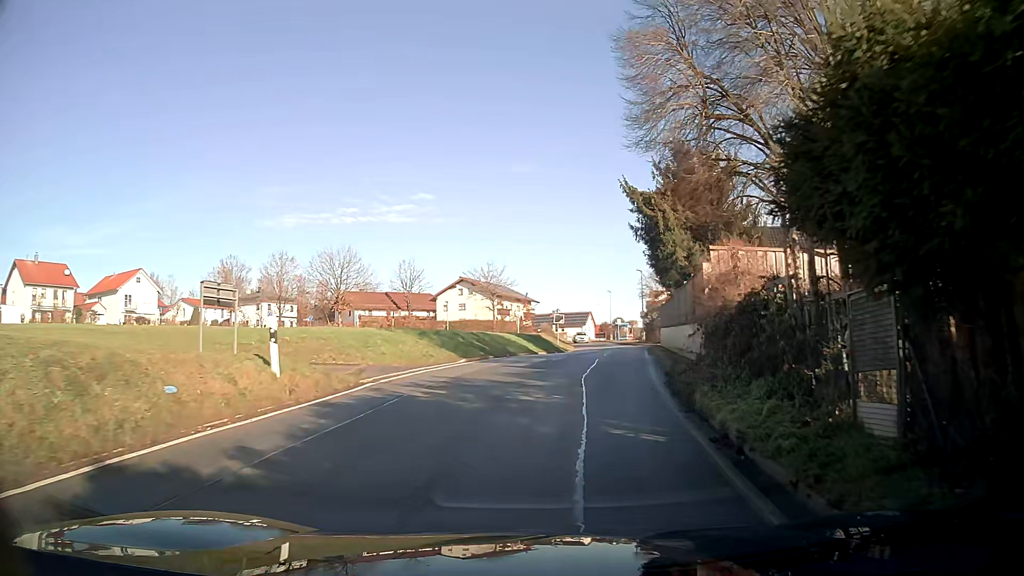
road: tertiary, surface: asphalt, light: Day
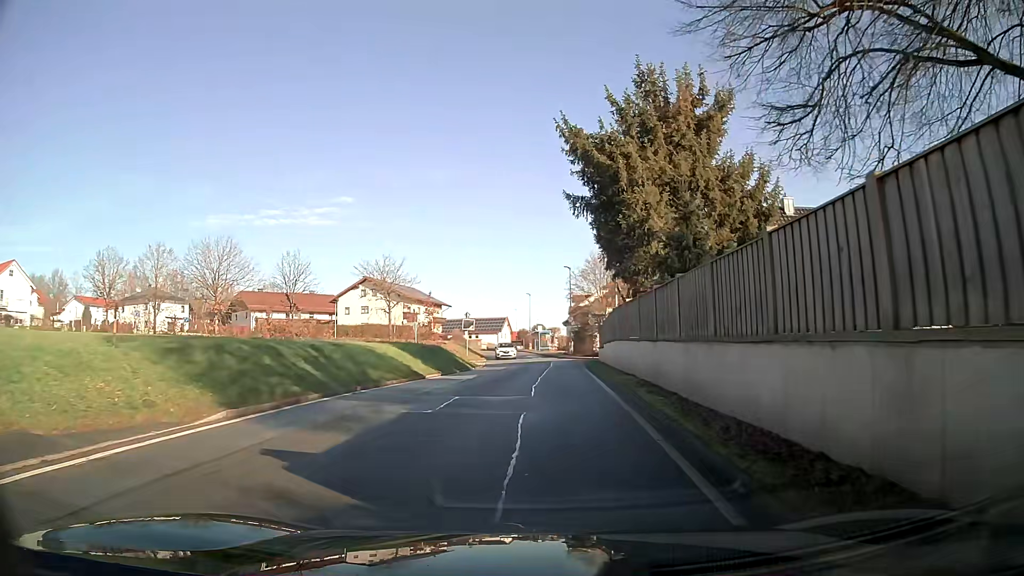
(+0.8, +13.0) m; +6°
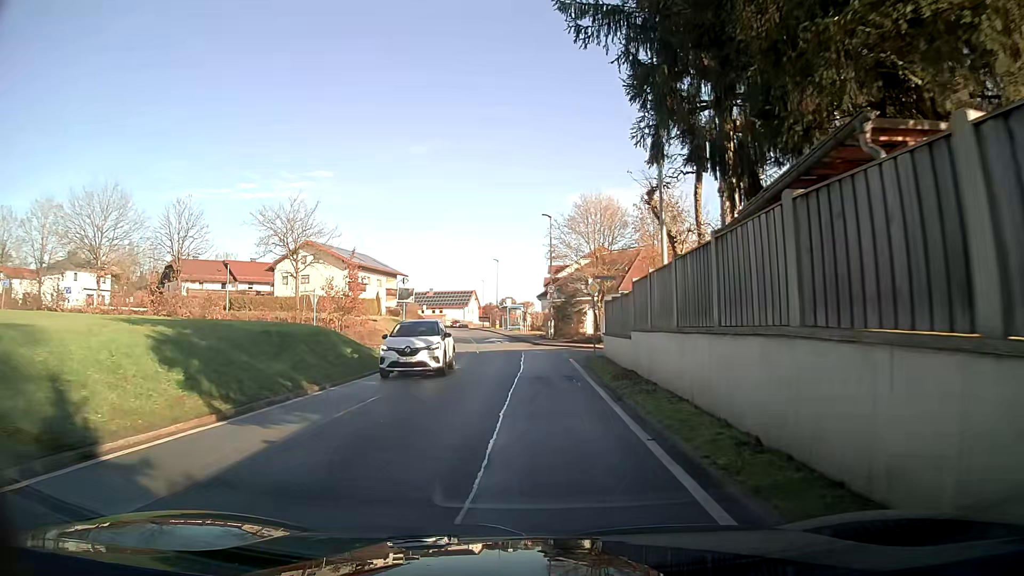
(+0.3, +17.9) m; +2°
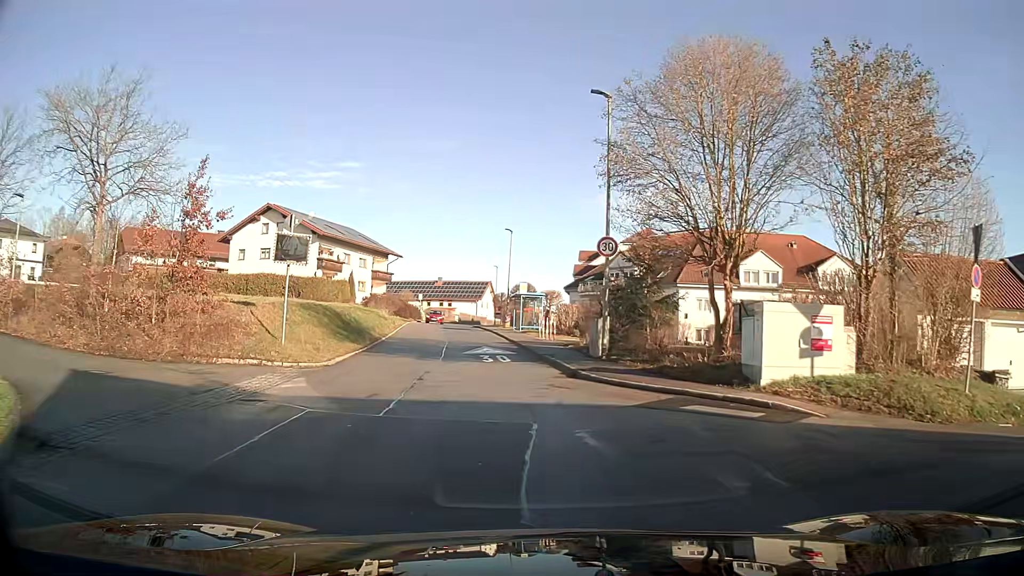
(-0.3, +23.5) m; -3°
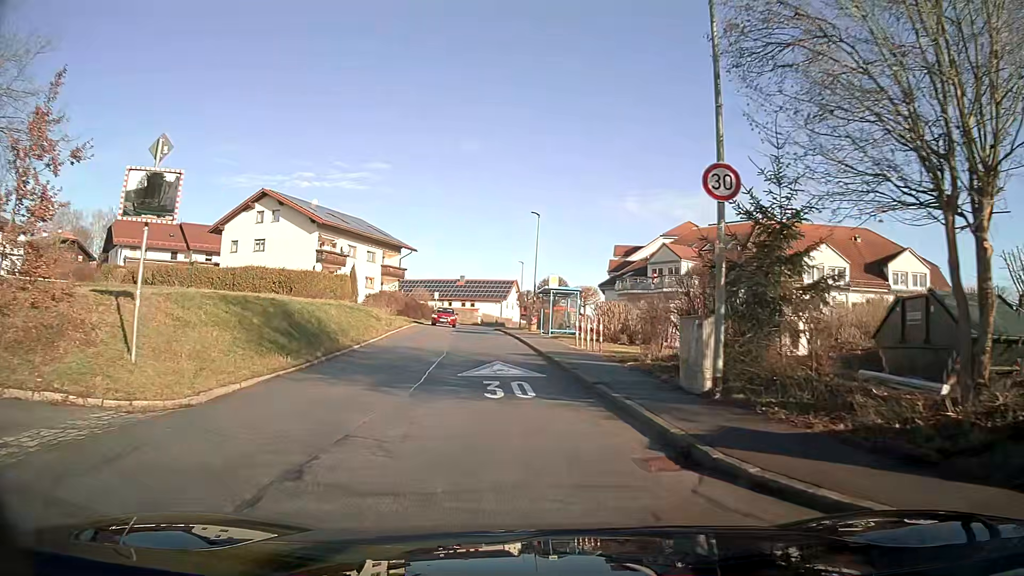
(-0.2, +9.4) m; -2°
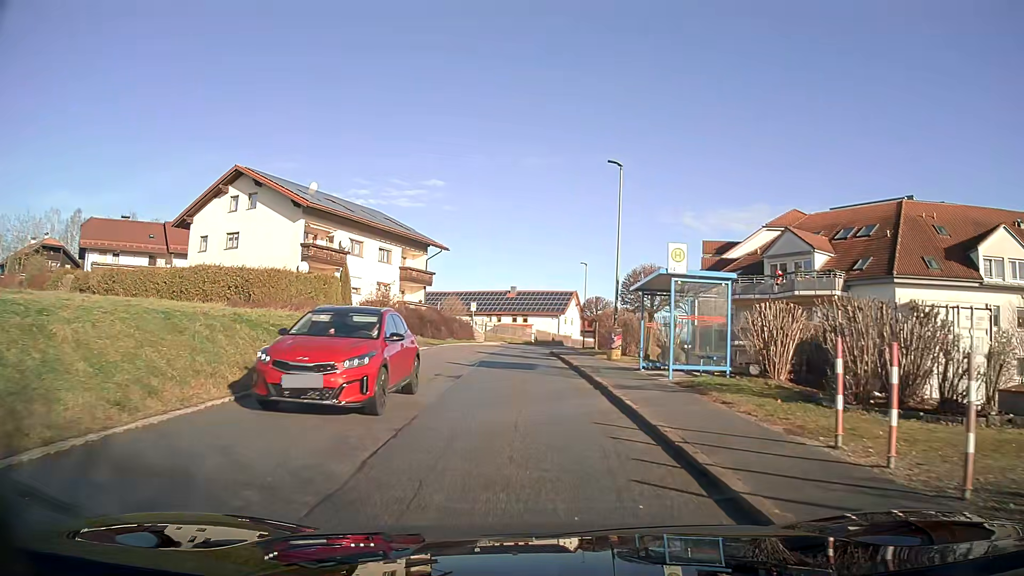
(-0.8, +18.4) m; -5°
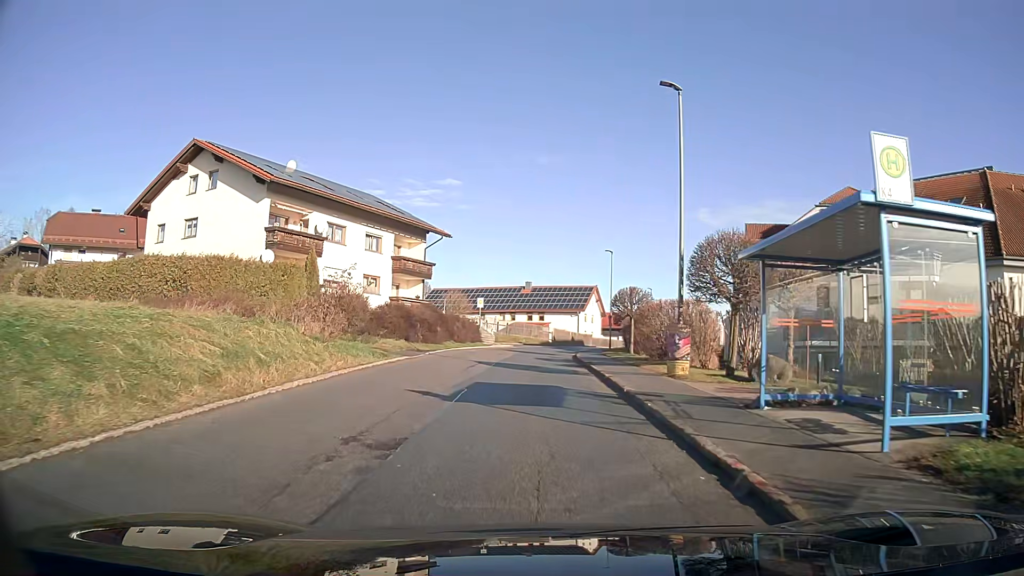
(-0.1, +9.1) m; -1°
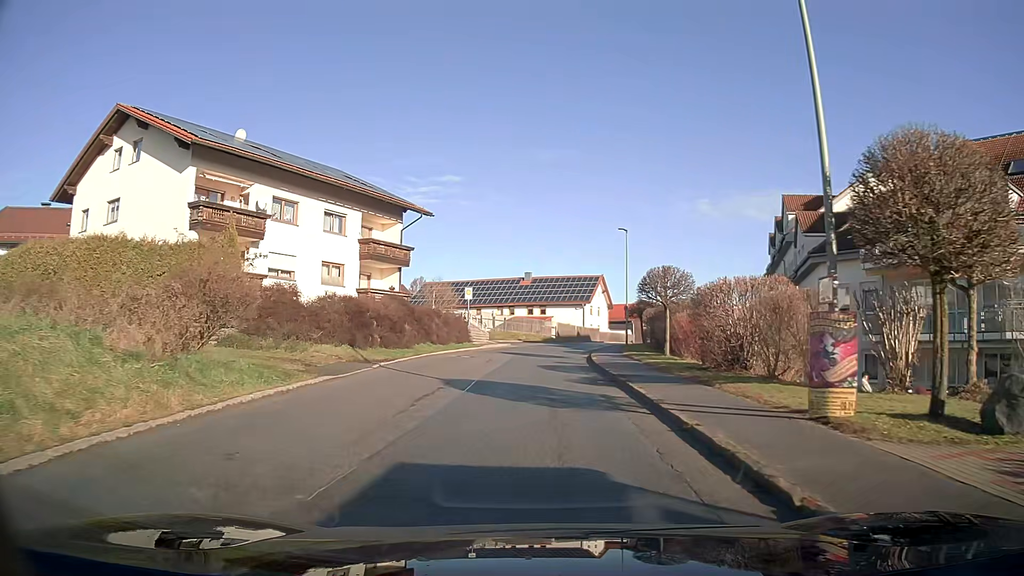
(0.0, +9.1) m; 0°
(0, +10) (0, +20) (+1, +30) (+2, +40) (+4, +50) (+6, +59) (+8, +69) (+11, +79) (+14, +88) (+17, +98) m
